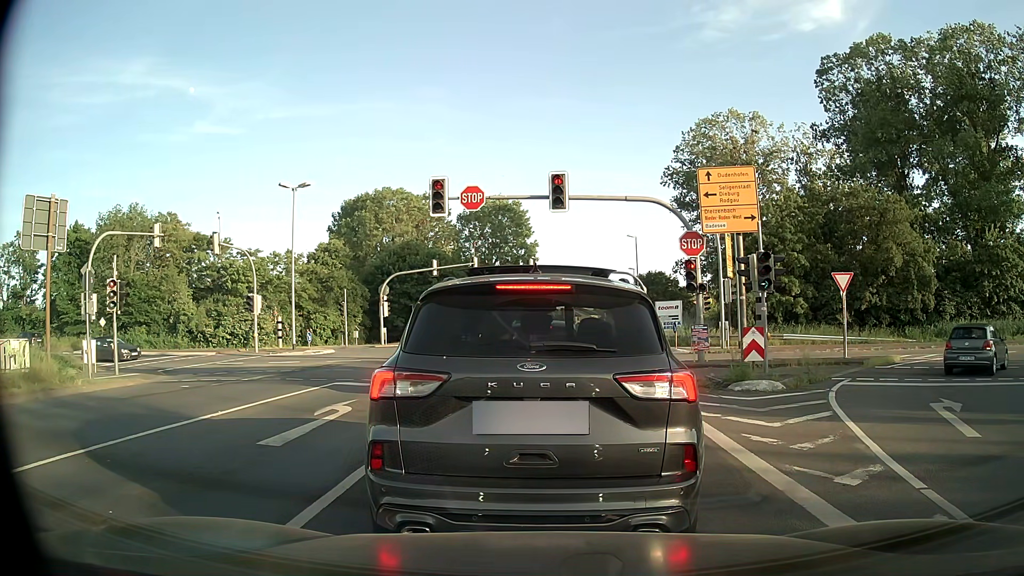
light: Day
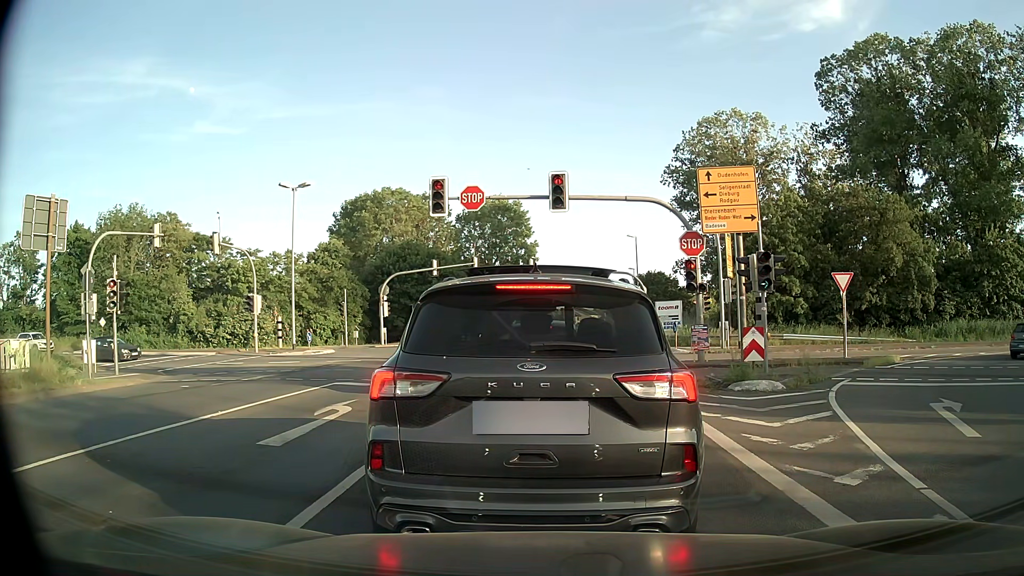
(0.0, 0.0) m; 0°
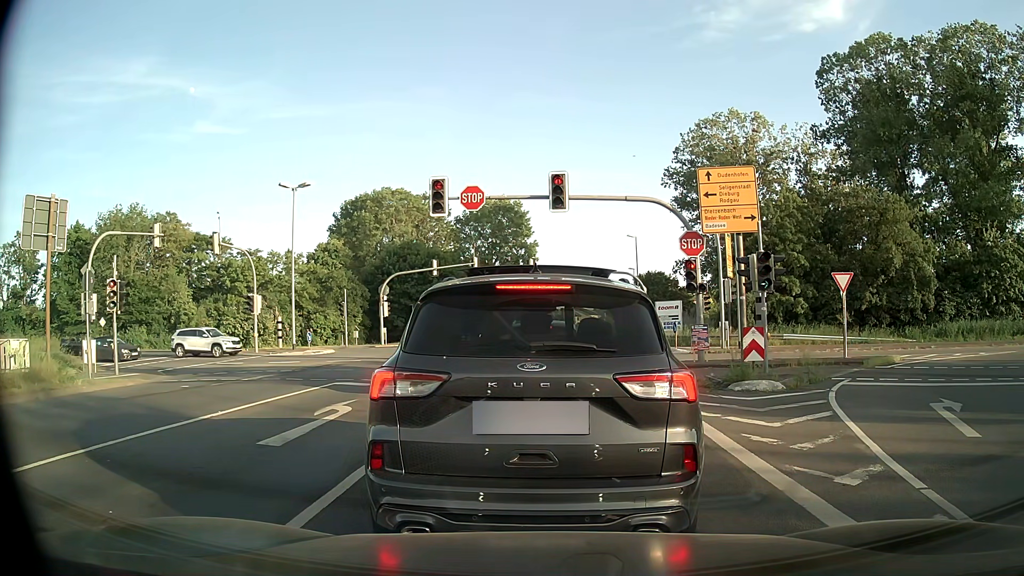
(0.0, 0.0) m; 0°
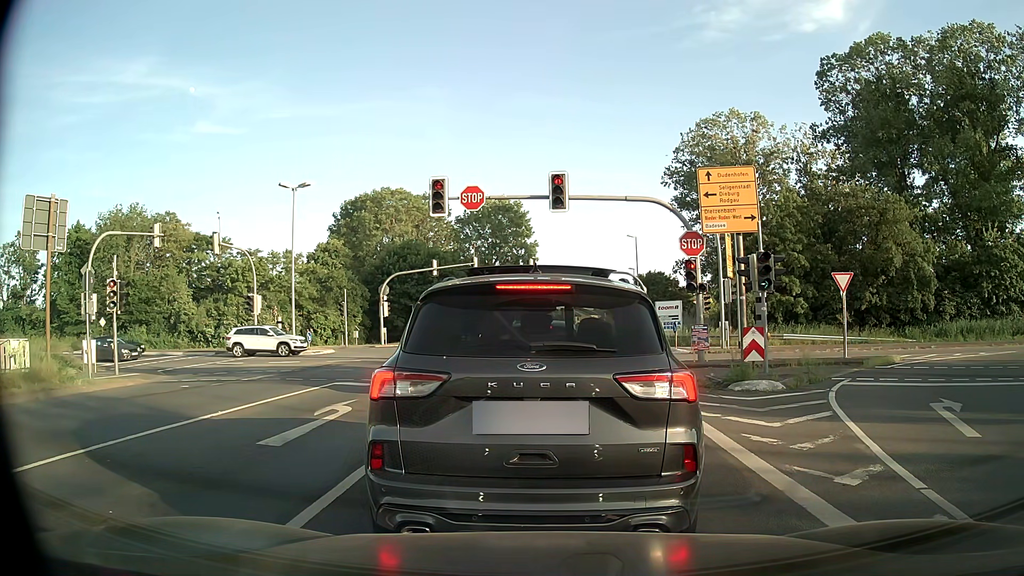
(0.0, 0.0) m; 0°
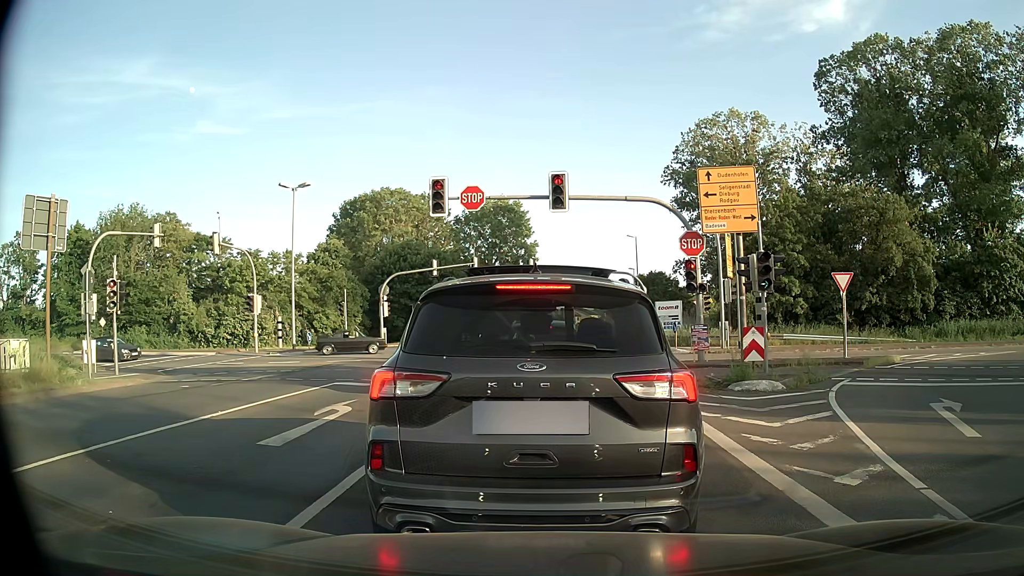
(0.0, 0.0) m; 0°
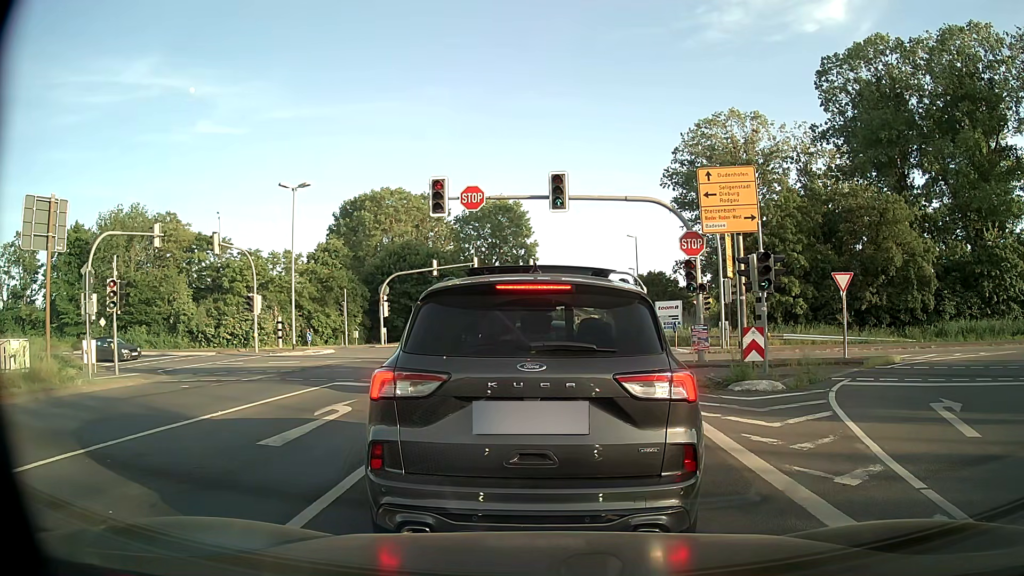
(0.0, 0.0) m; 0°
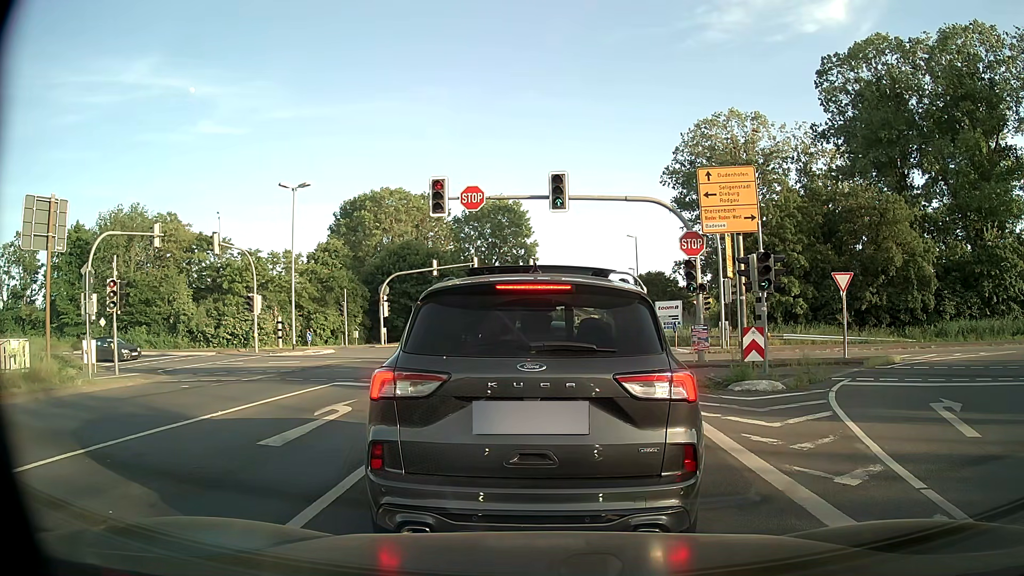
(0.0, 0.0) m; 0°
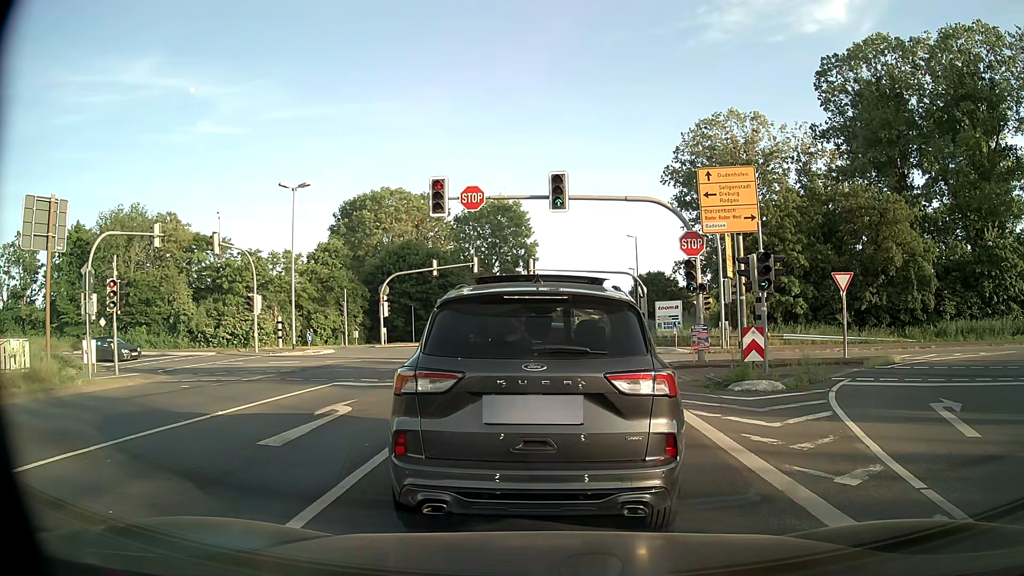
(0.0, 0.0) m; 0°
(0, +10) (+1, +20) (+1, +30) (+2, +40) (+2, +50) (+3, +60) (+5, +70) (+6, +80) (+8, +89) (+10, +99) m
